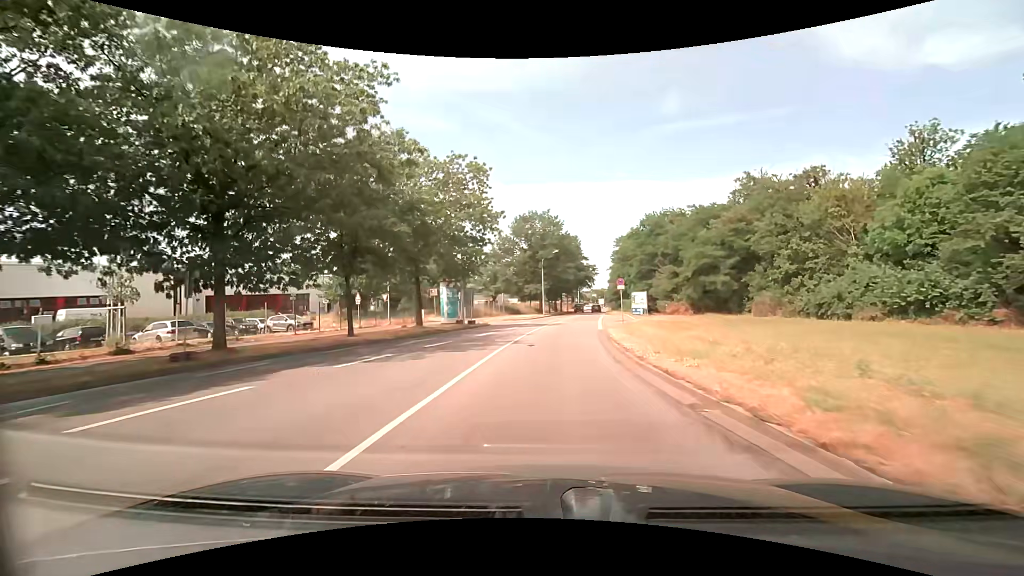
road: secondary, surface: asphalt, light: Day
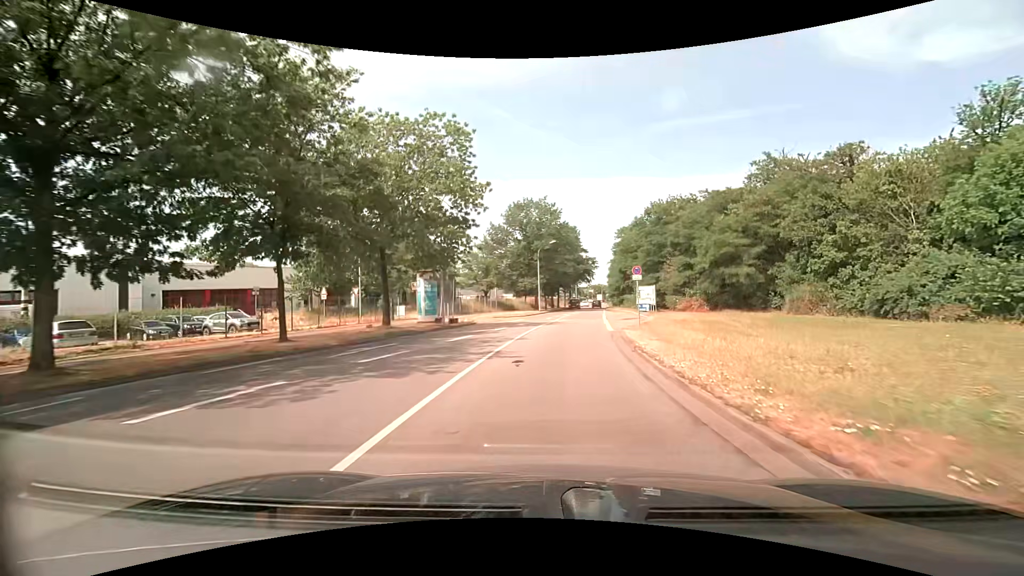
(0.0, +6.4) m; 0°
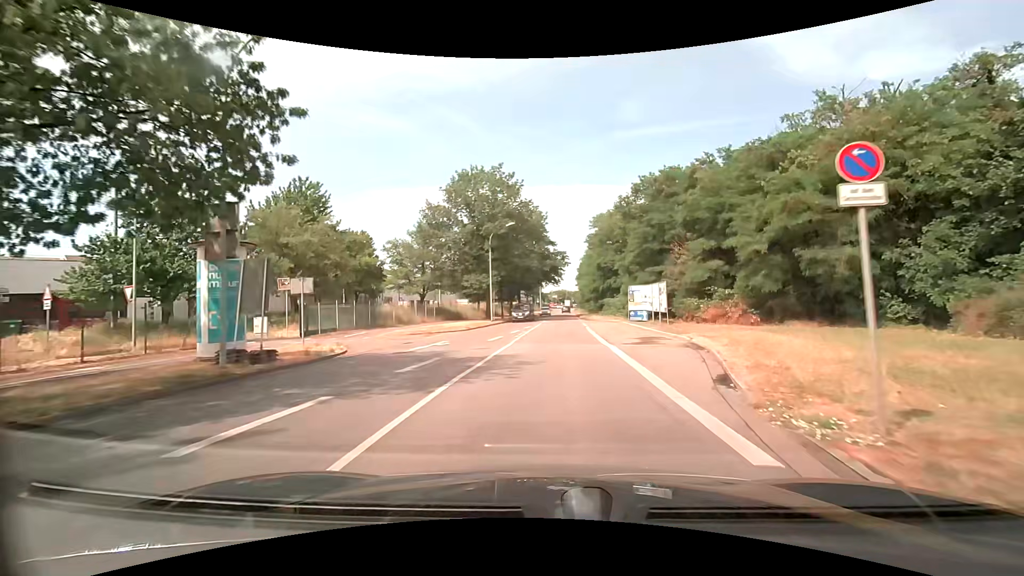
(+0.4, +19.1) m; +3°
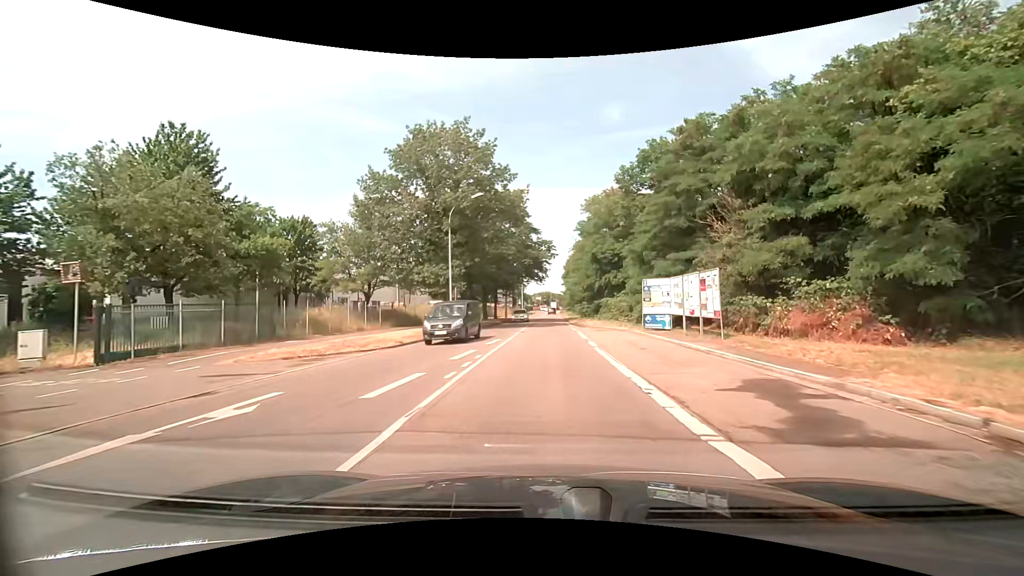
(+0.3, +13.1) m; +2°
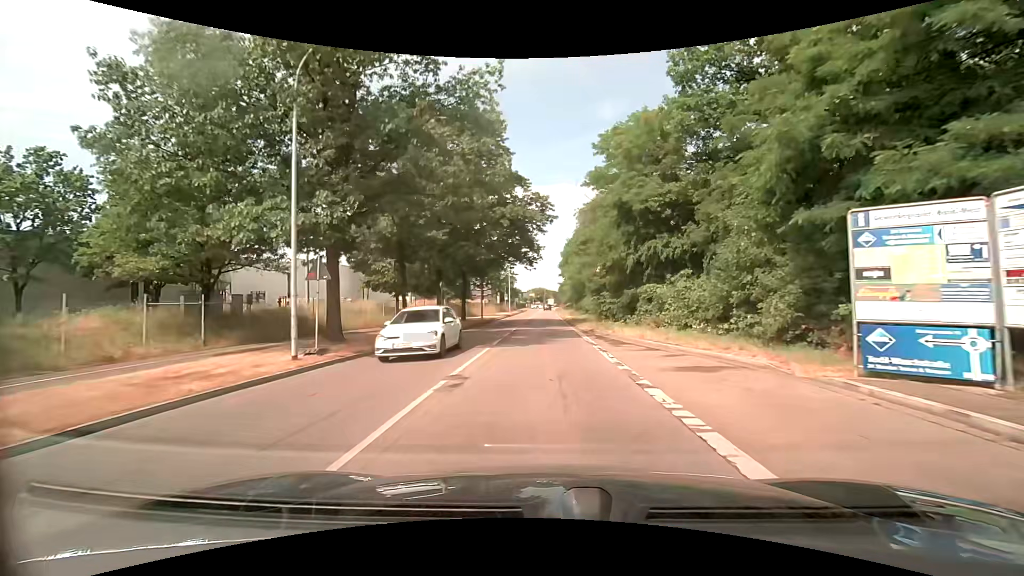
(+0.2, +21.0) m; +1°
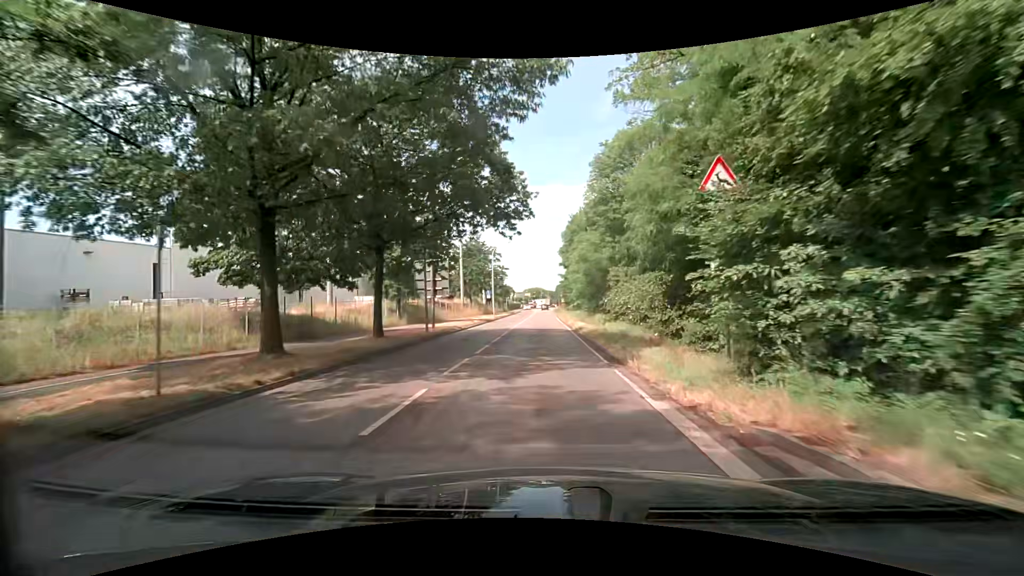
(+0.2, +21.2) m; +1°
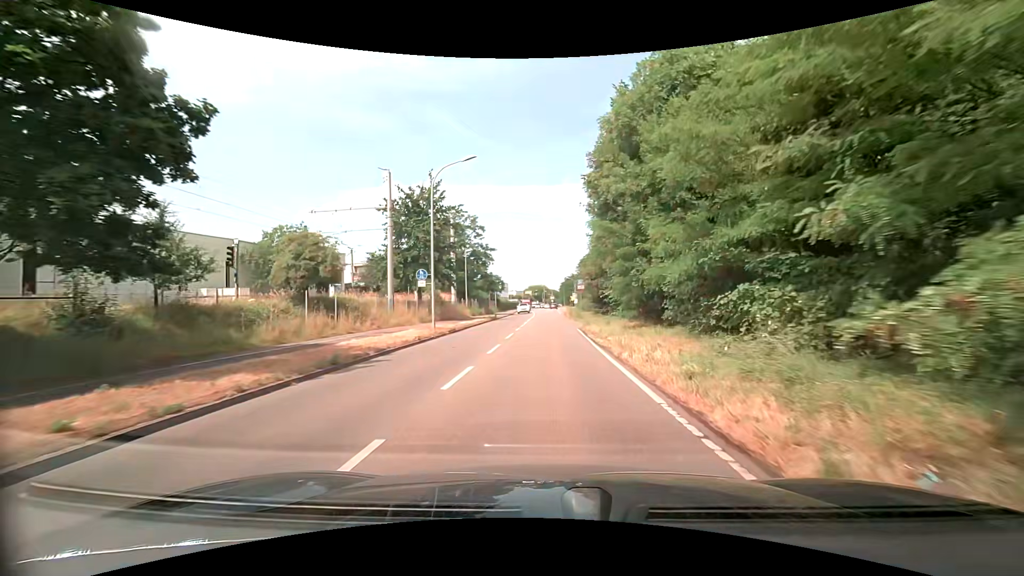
(-0.5, +35.3) m; -1°
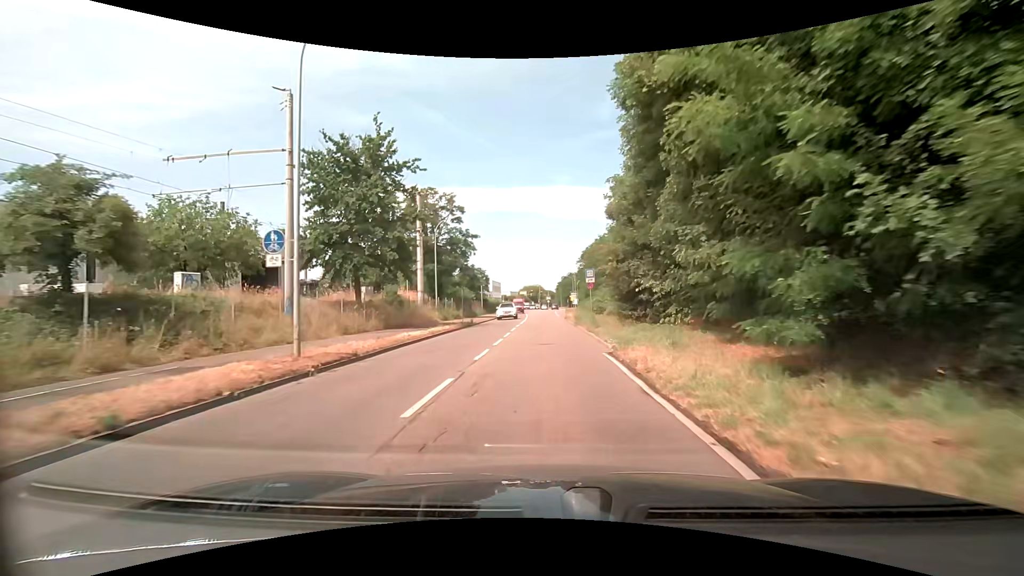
(0.0, +14.3) m; 0°
(0, +10) (0, +20) (0, +30) (0, +40) (0, +50) (0, +60) (+1, +70) (+1, +80) (+1, +90) (+1, +100) m
